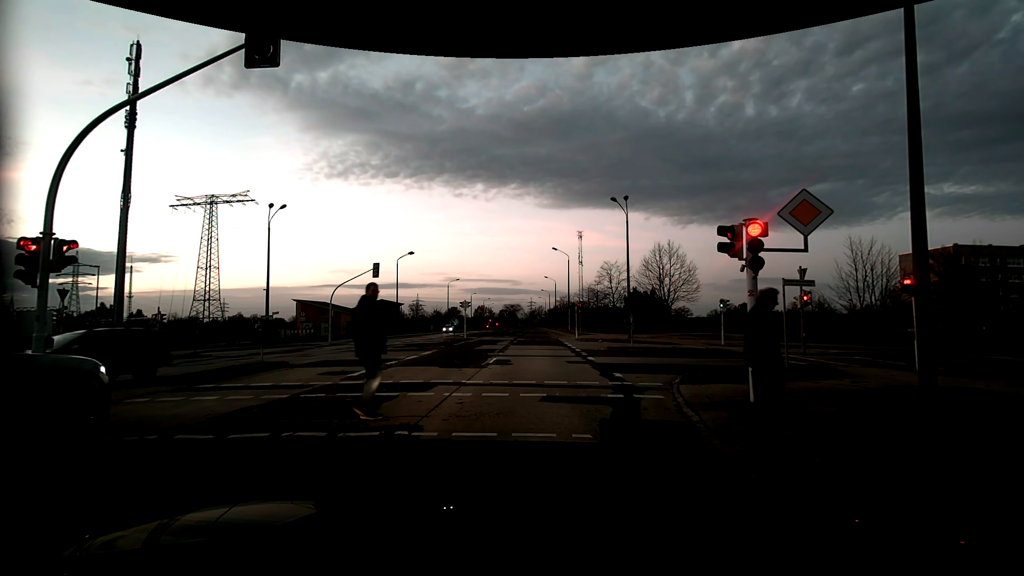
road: tertiary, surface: asphalt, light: Dusk
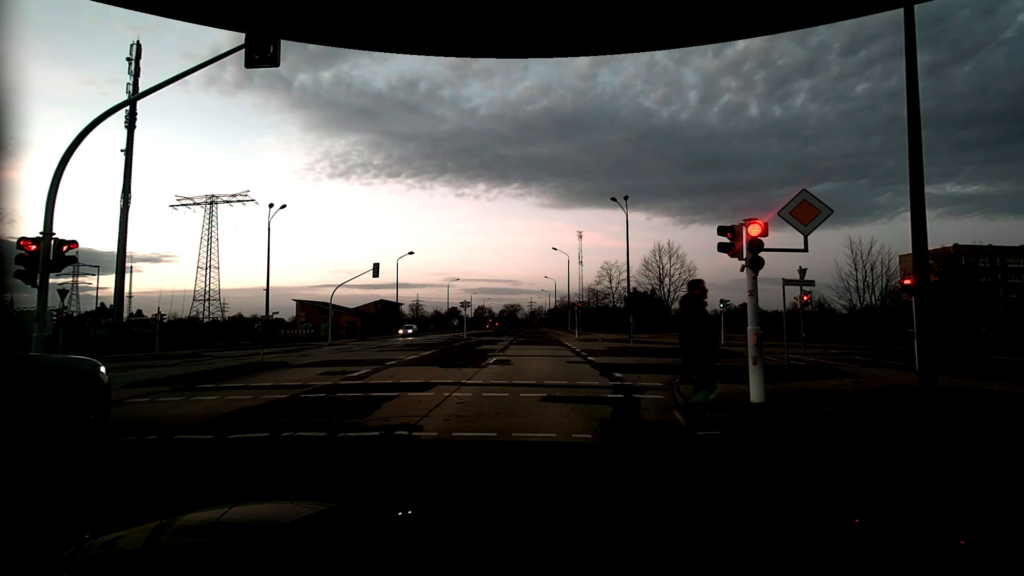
(0.0, 0.0) m; 0°
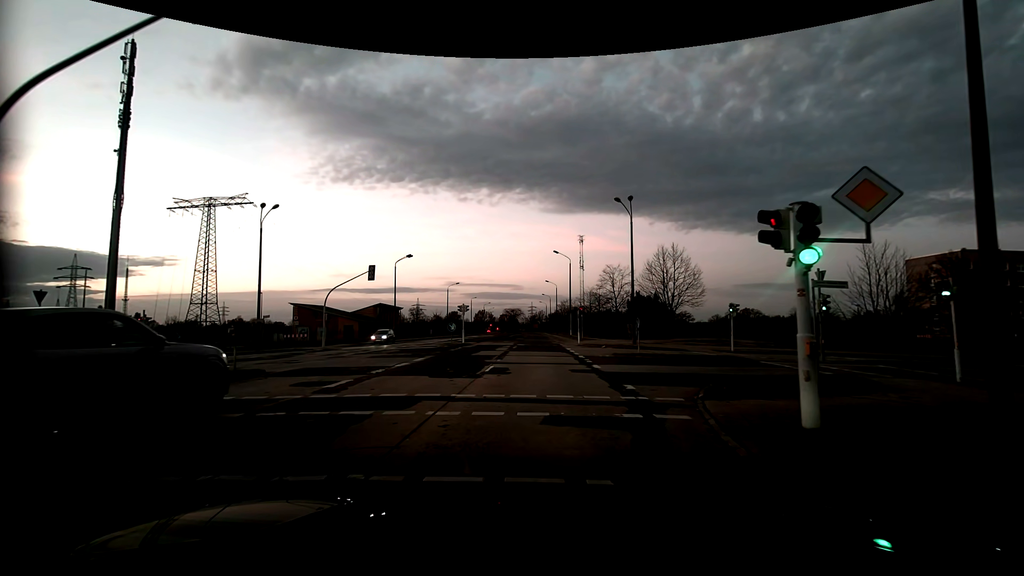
(0.0, +1.8) m; +1°
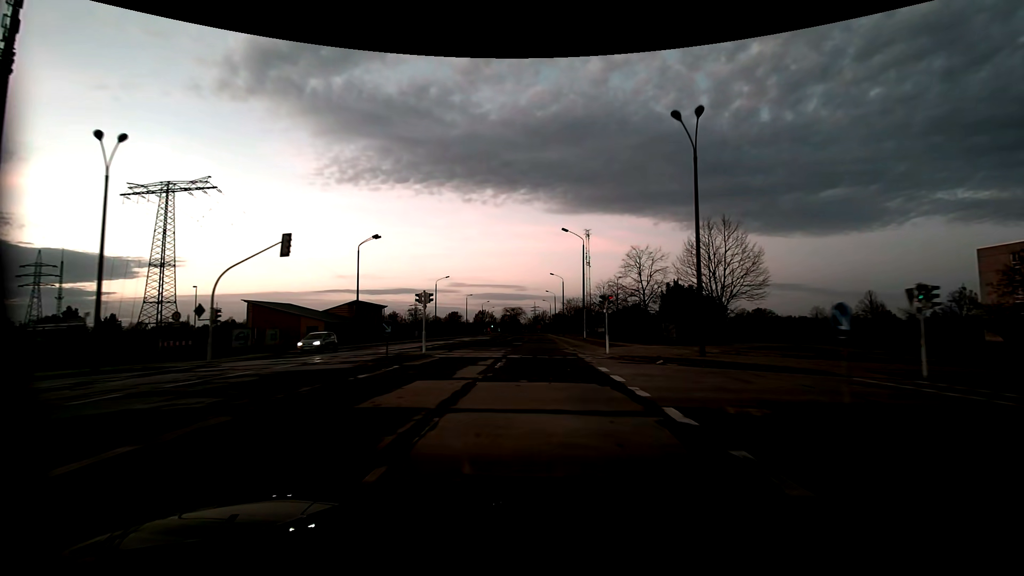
(-0.5, +17.0) m; -2°
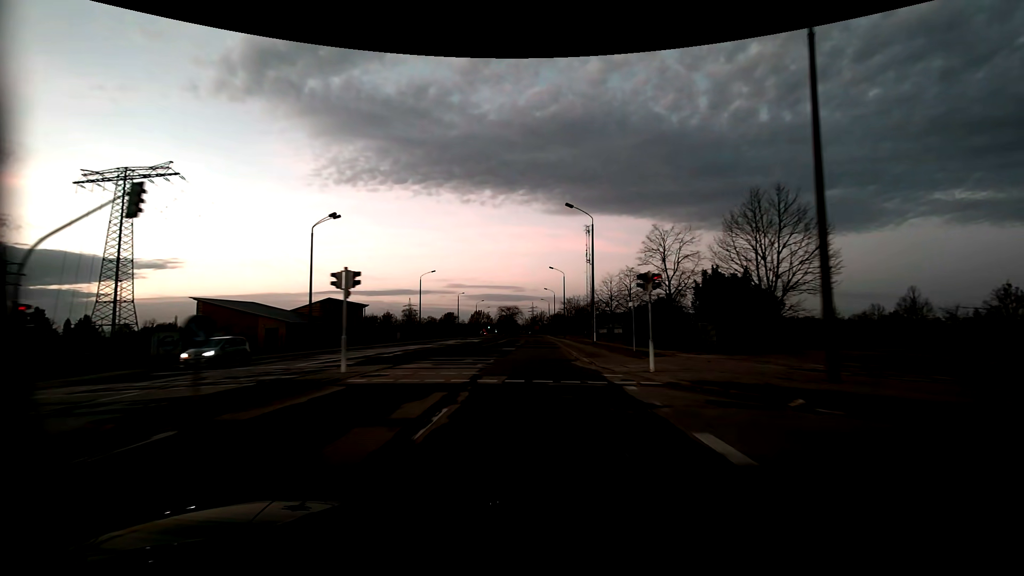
(0.0, +11.4) m; 0°
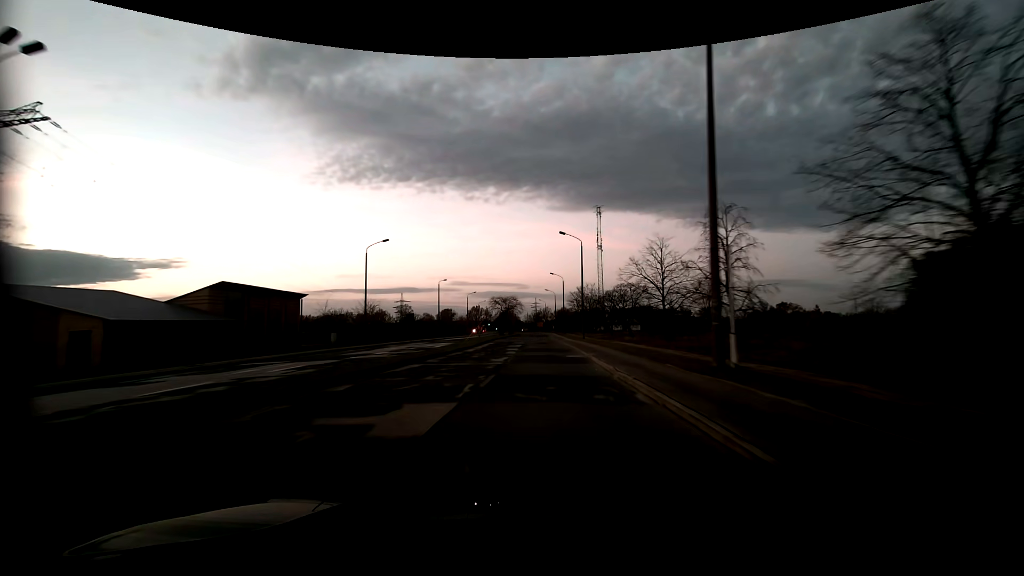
(-0.2, +28.7) m; -1°
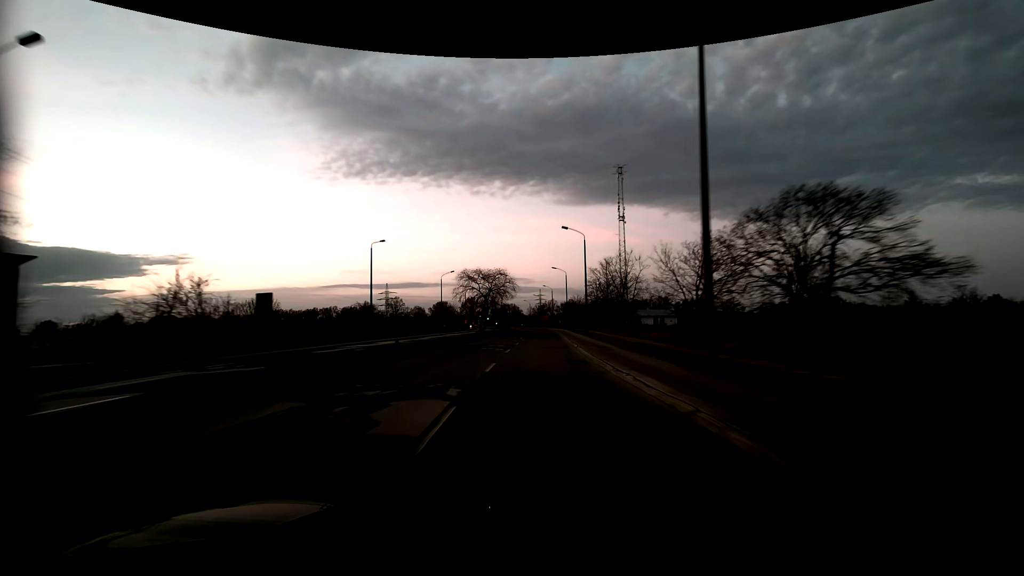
(+0.4, +40.7) m; -1°
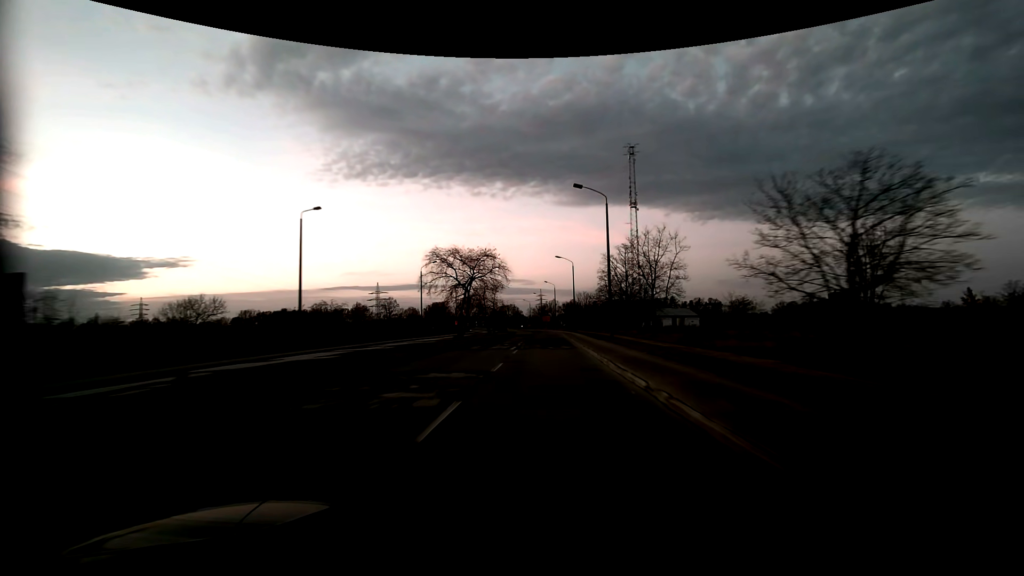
(0.0, +17.2) m; 0°
(0, +10) (0, +20) (0, +30) (+1, +40) (+1, +50) (+1, +60) (+1, +70) (+1, +80) (+1, +90) (+1, +100) m
